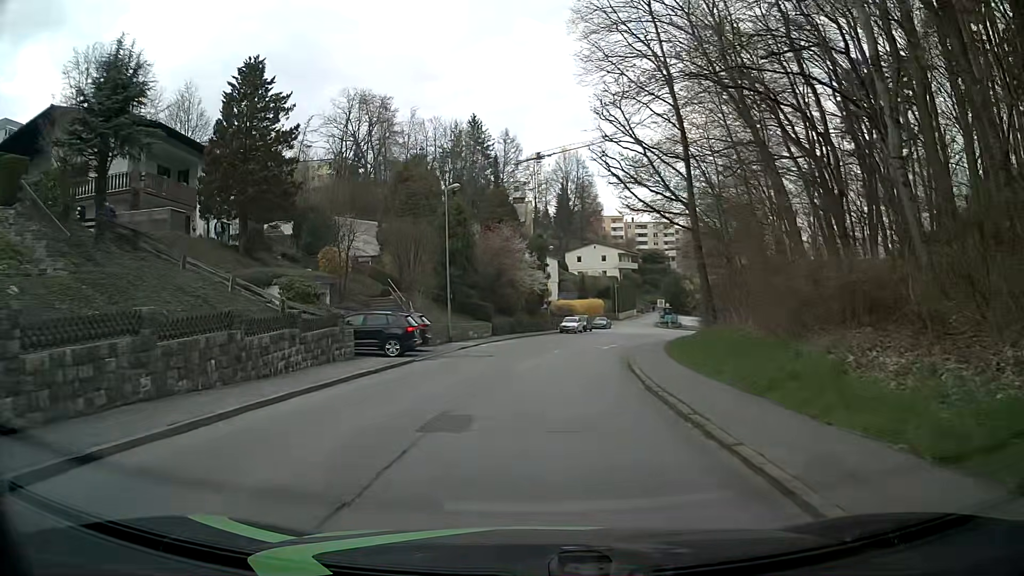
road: residential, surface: asphalt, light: Day
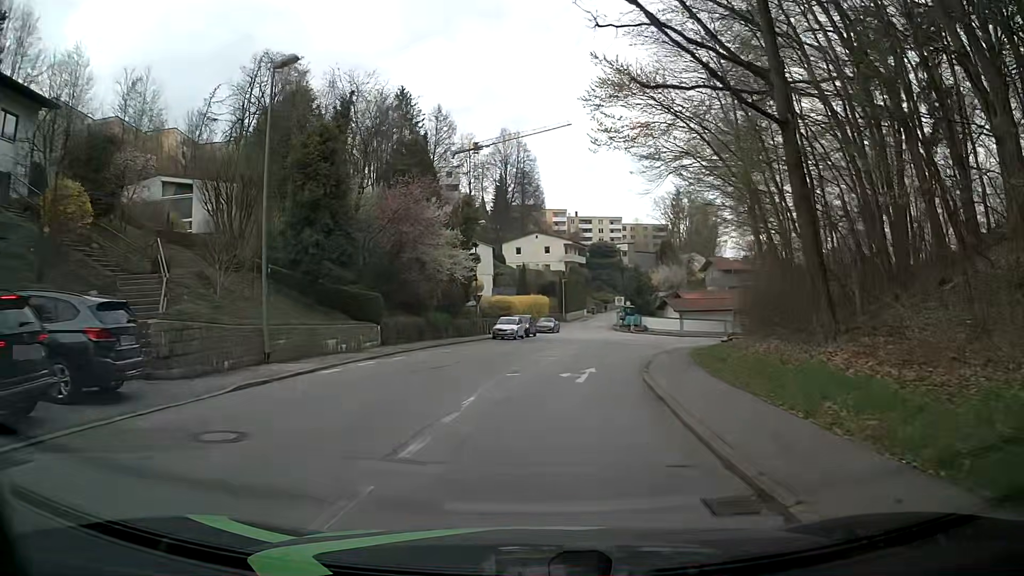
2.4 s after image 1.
(+0.8, +17.9) m; +7°
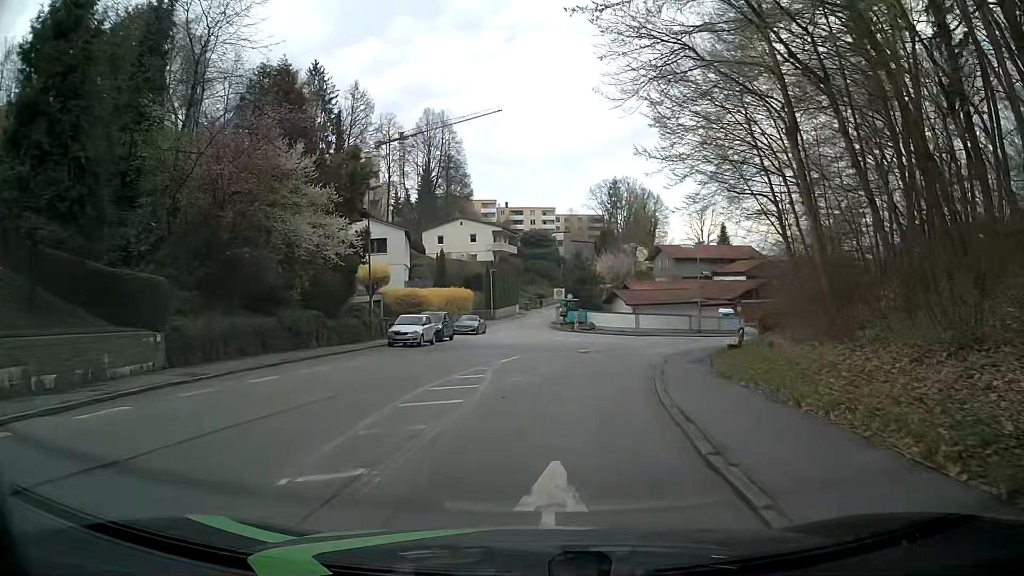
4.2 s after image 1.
(+0.6, +13.3) m; +6°
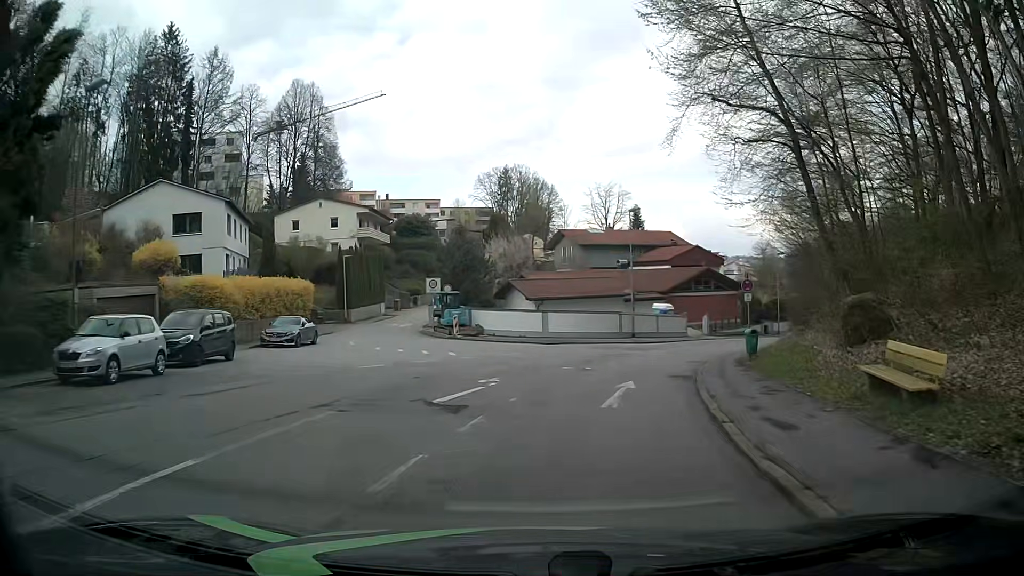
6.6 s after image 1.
(+1.0, +17.9) m; +9°
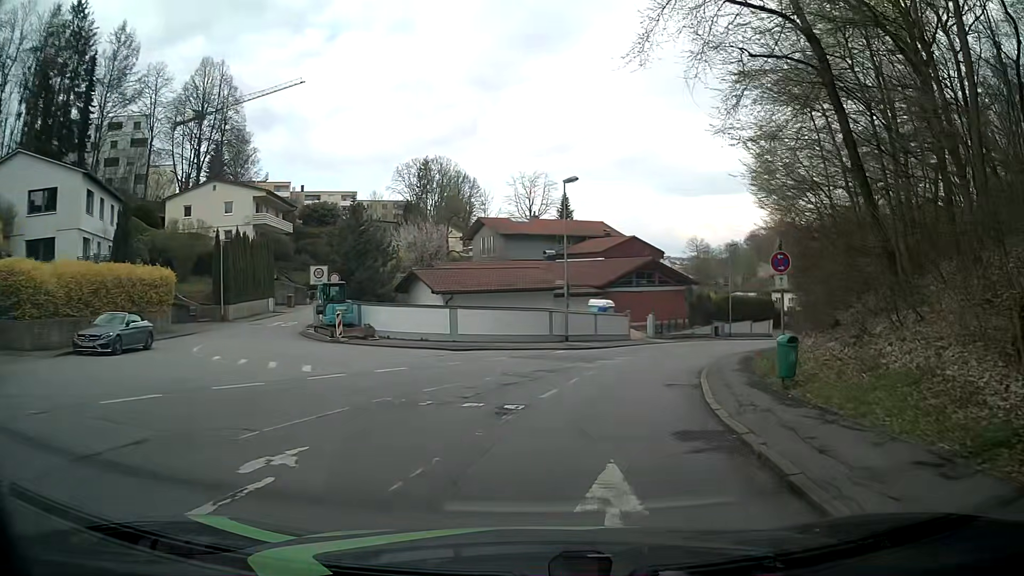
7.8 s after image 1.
(+0.5, +9.0) m; +6°
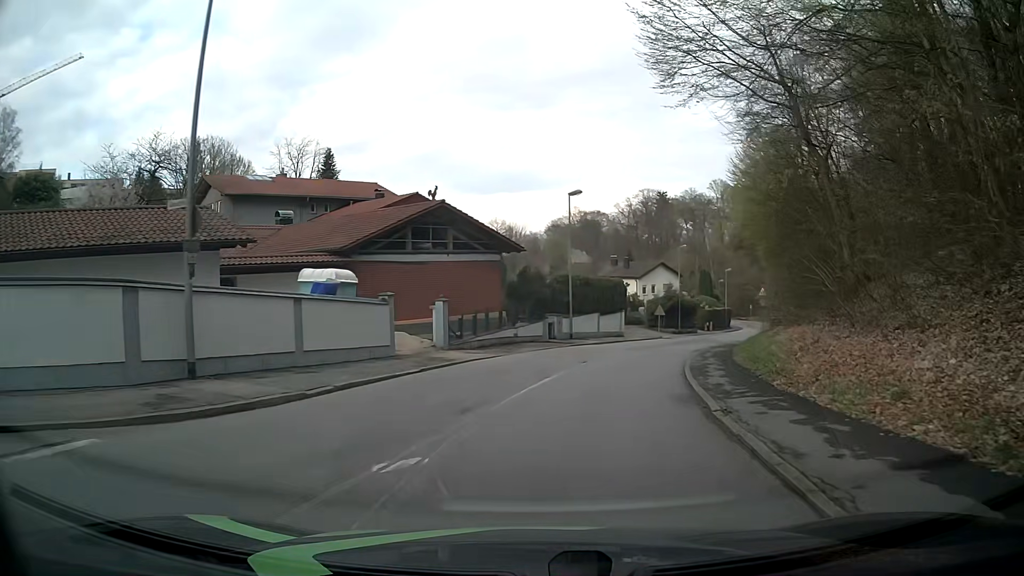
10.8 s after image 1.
(+3.6, +22.3) m; +18°
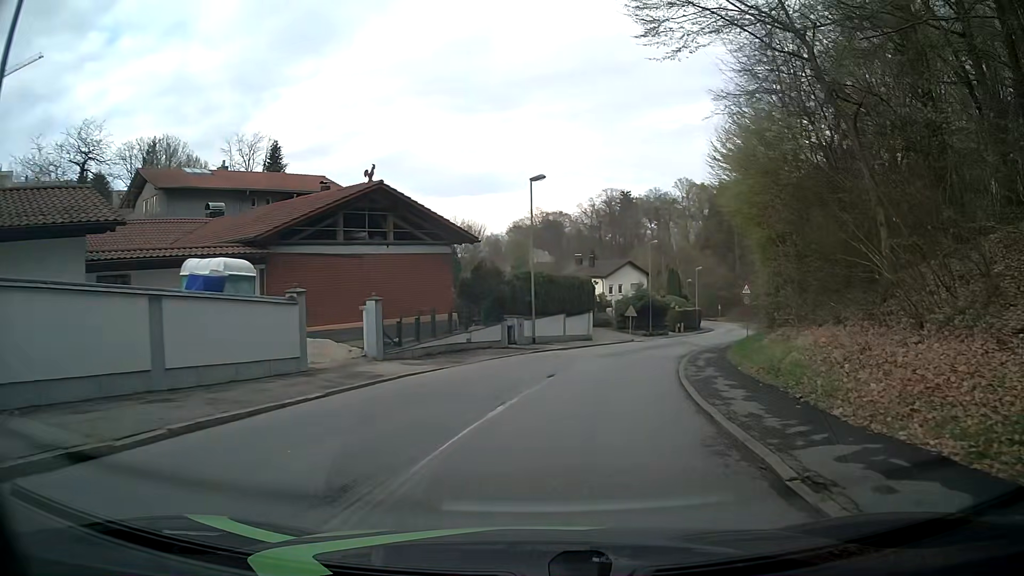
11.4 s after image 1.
(+0.2, +4.5) m; +4°
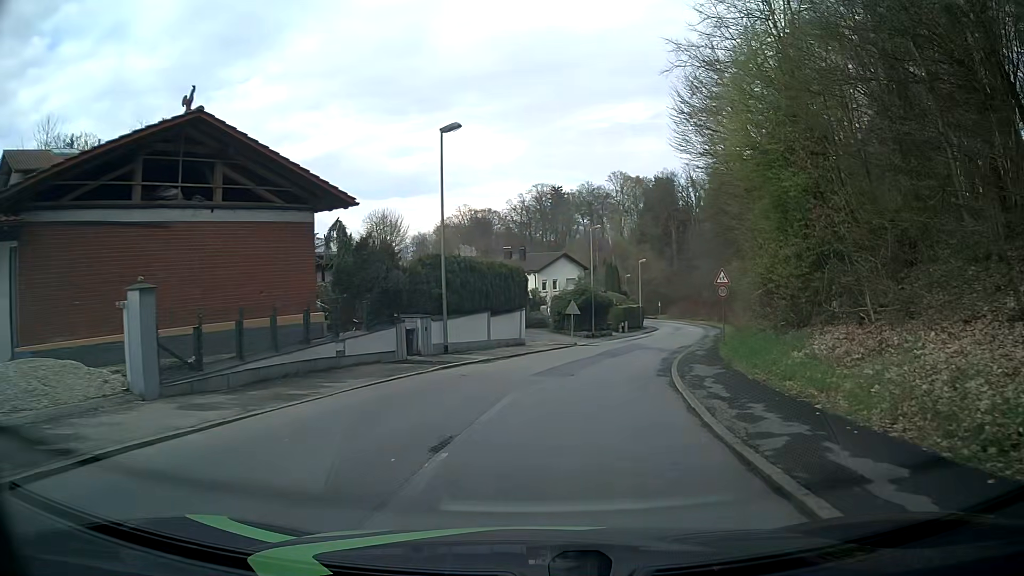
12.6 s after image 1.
(+0.4, +8.9) m; +6°
(0, +10) (+2, +20) (+4, +30) (+7, +39) (+9, +49) (+12, +59) (+15, +68) (+17, +78) (+19, +88) (+20, +98) m
